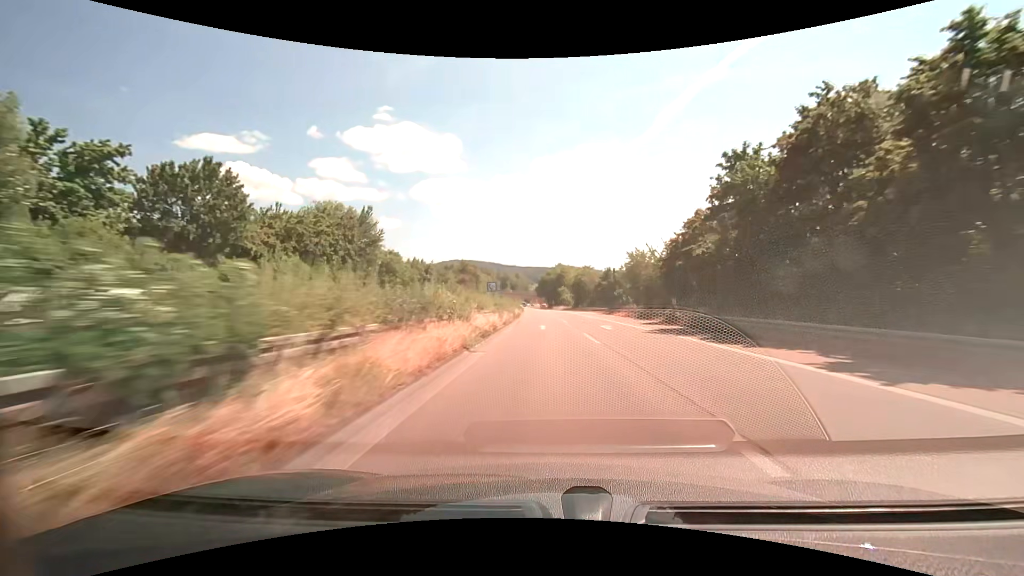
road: trunk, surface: asphalt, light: Day
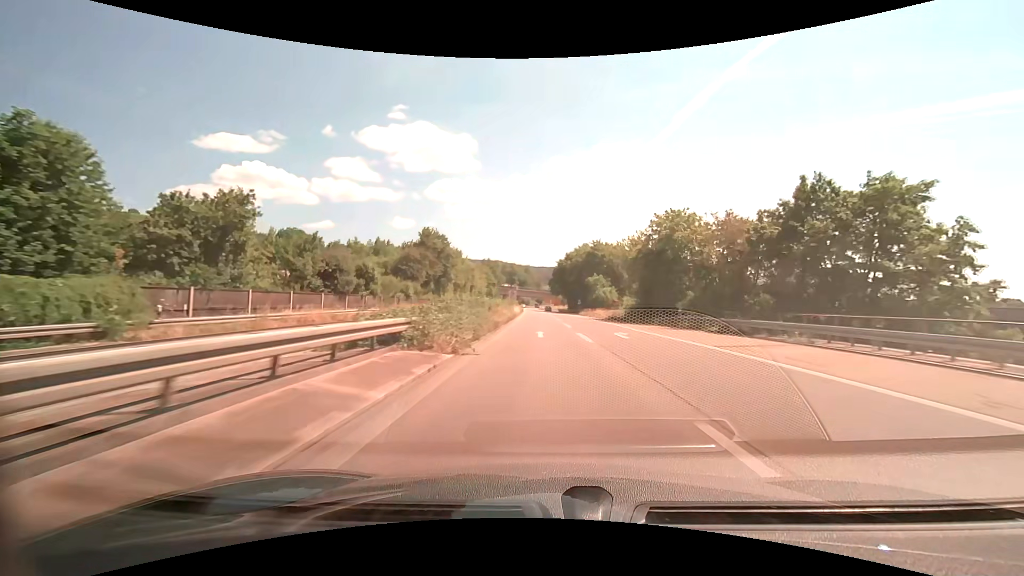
(-0.9, +70.8) m; -2°
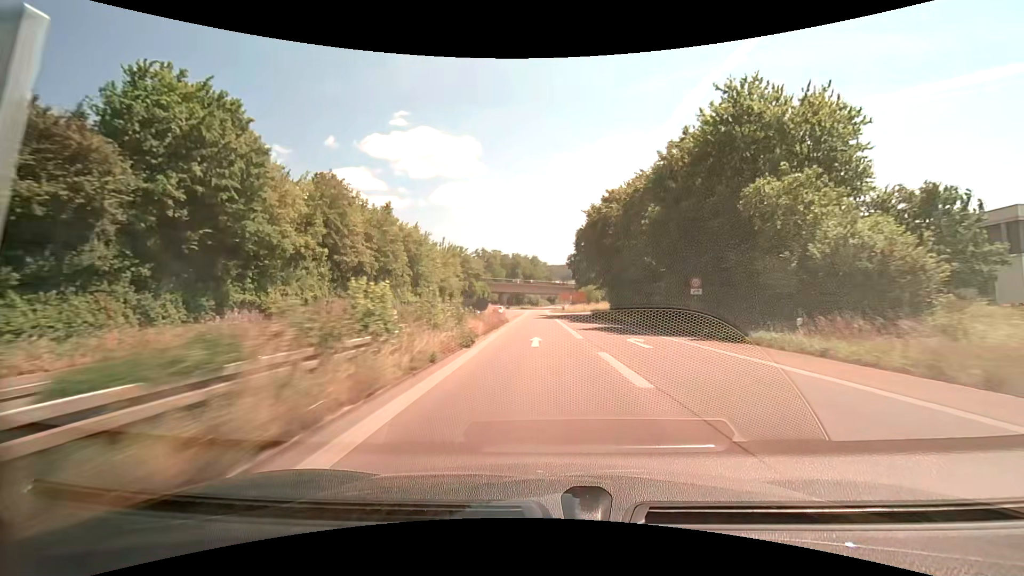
(-0.5, +69.5) m; -1°
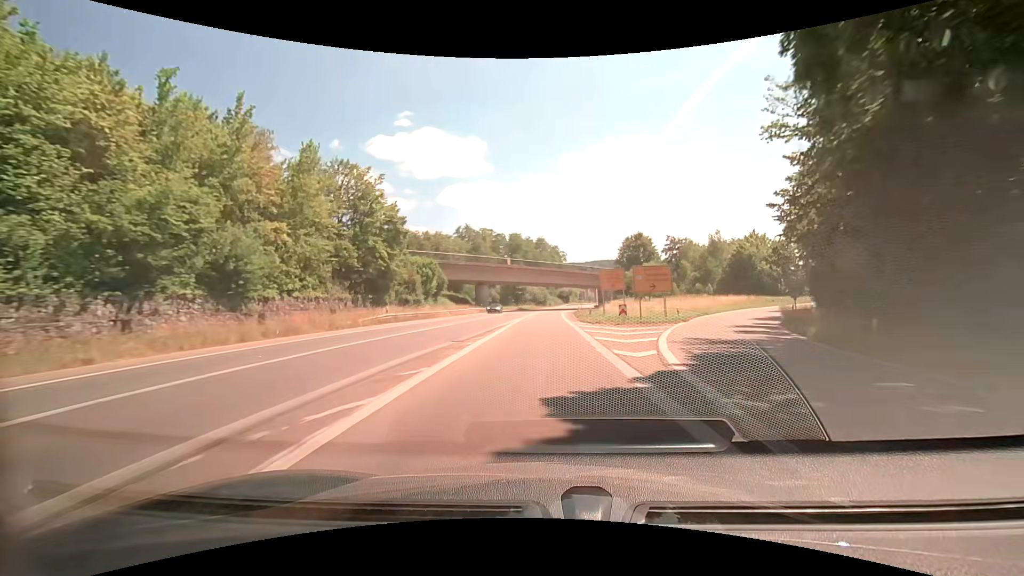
(-0.7, +68.3) m; -1°
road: trunk_link
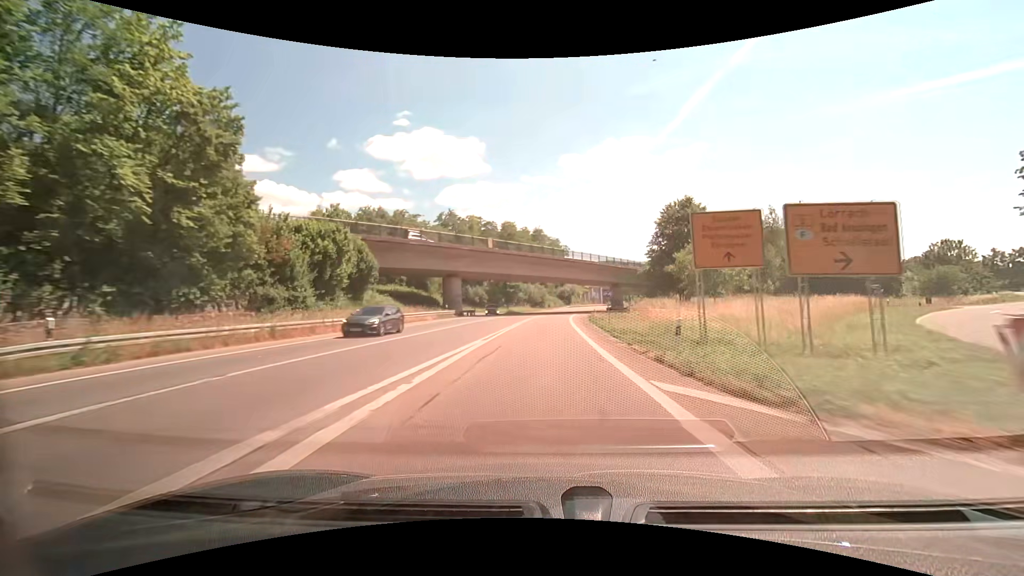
(0.0, +27.0) m; 0°
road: trunk
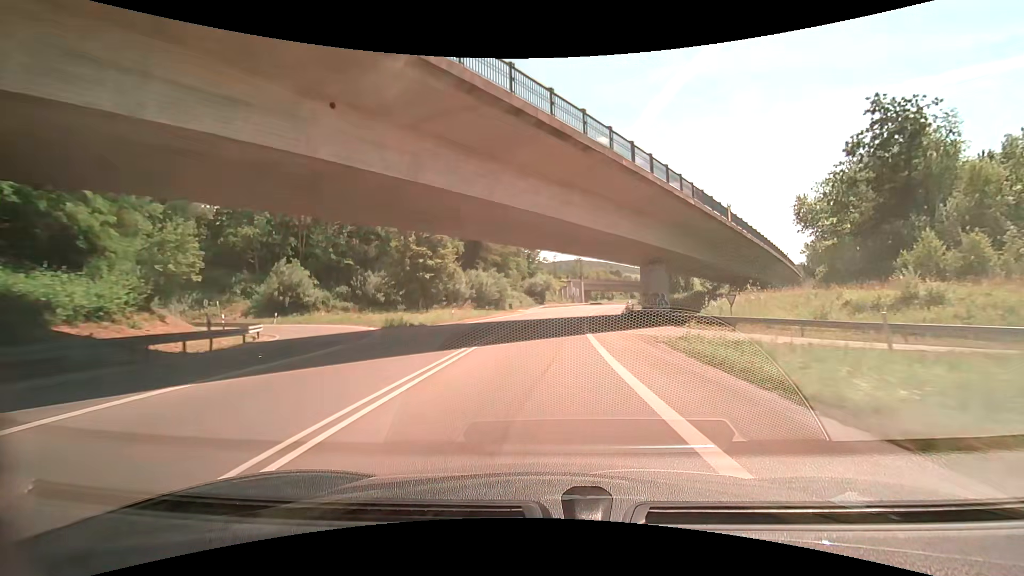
(+1.3, +52.7) m; +4°
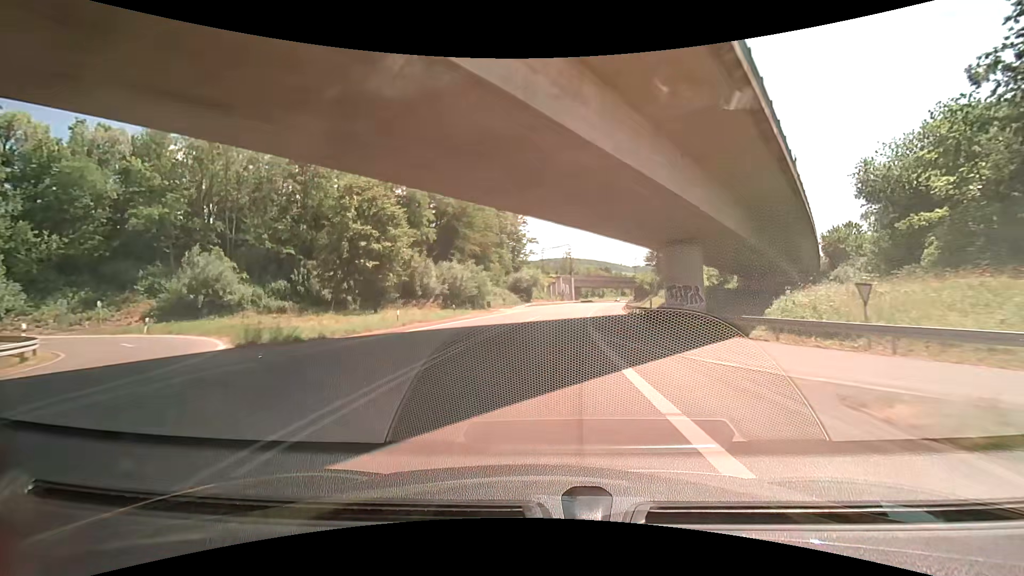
(+0.2, +12.8) m; +2°
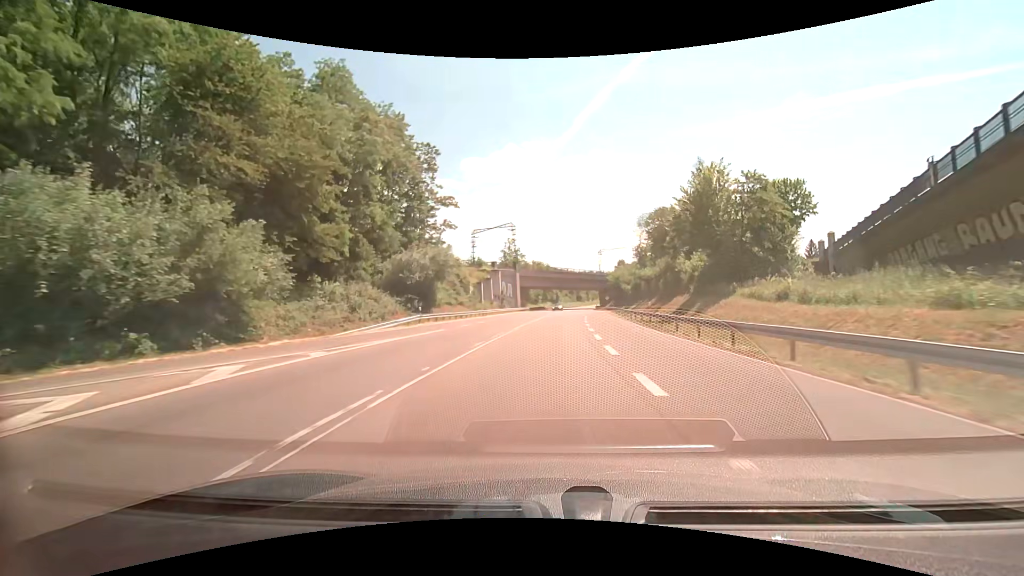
(+3.0, +49.9) m; +6°
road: primary
(0, +10) (0, +20) (+1, +30) (+1, +40) (+2, +50) (+3, +60) (+4, +70) (+5, +80) (+6, +90) (+7, +100) m
